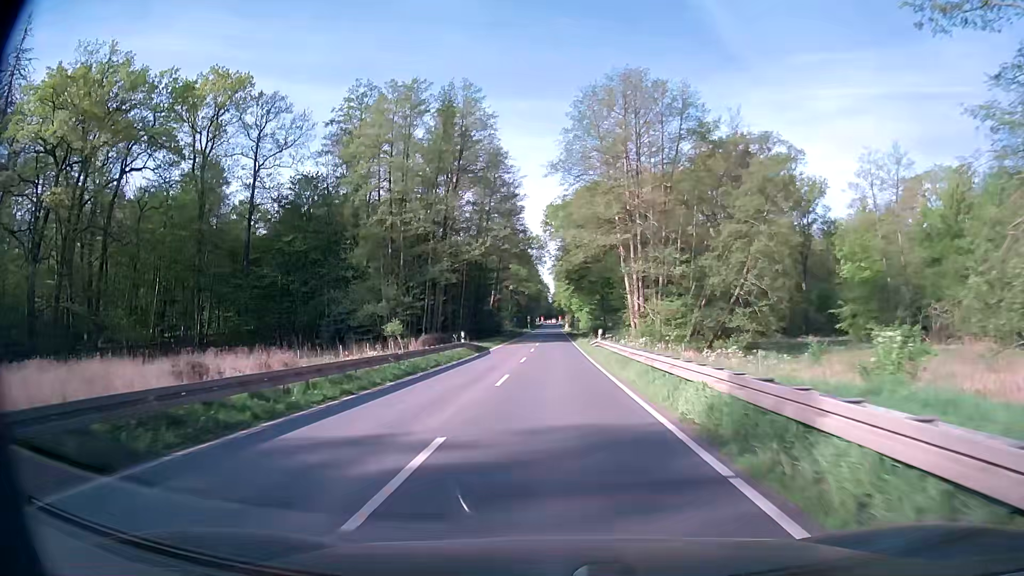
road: secondary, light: Day
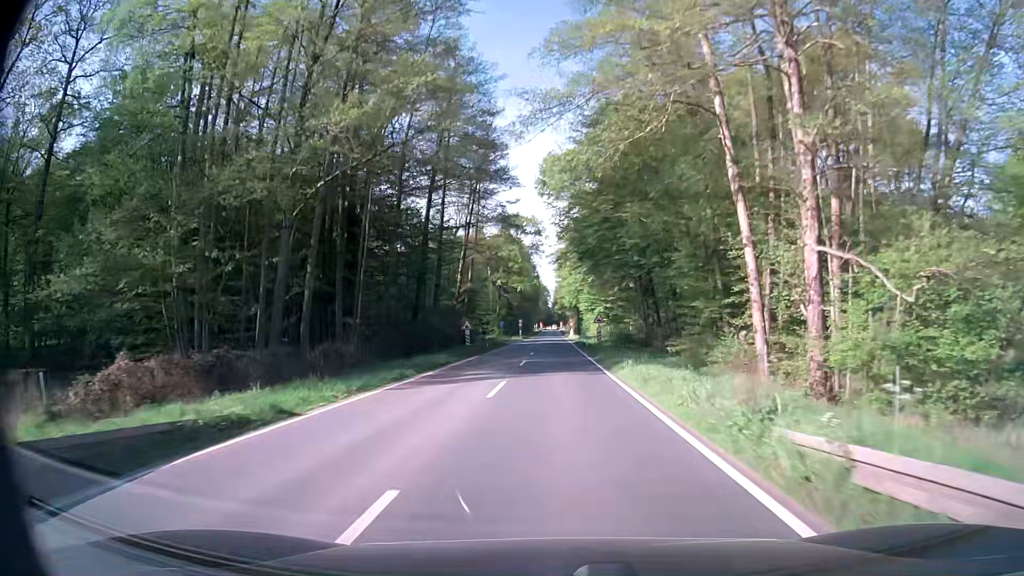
(0.0, +38.8) m; 0°
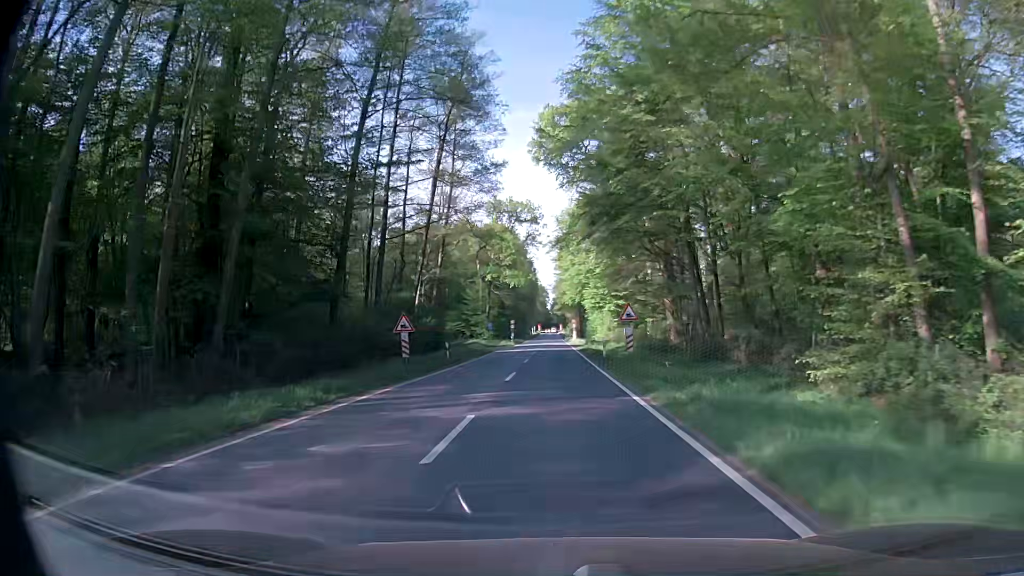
(0.0, +18.9) m; 0°
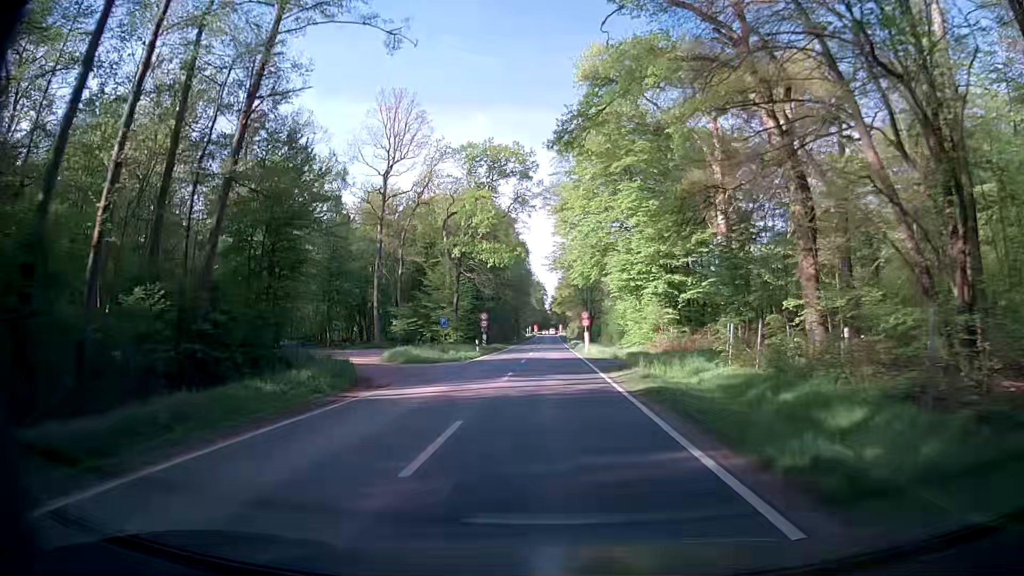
(+0.1, +36.5) m; 0°
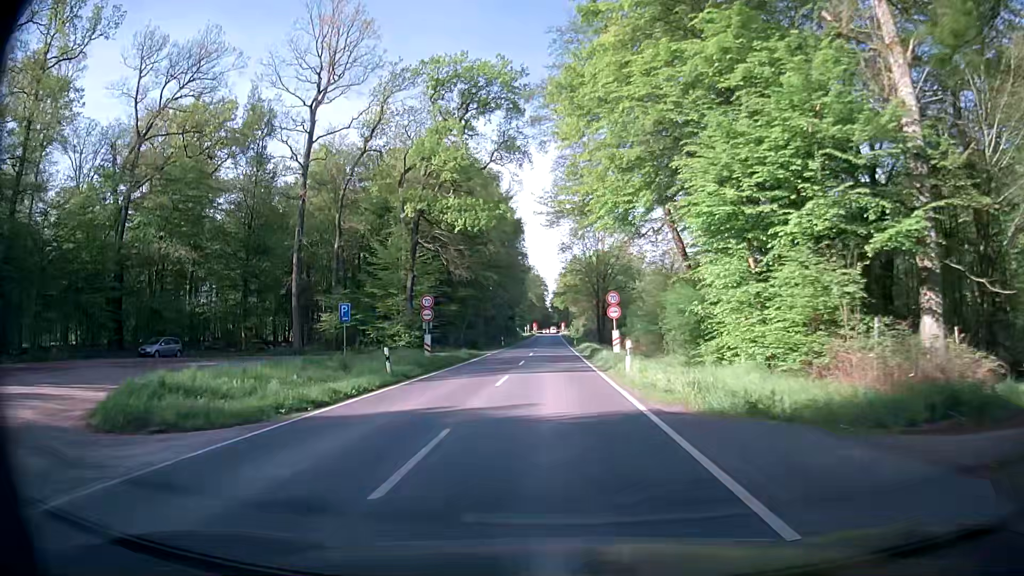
(0.0, +25.8) m; -1°
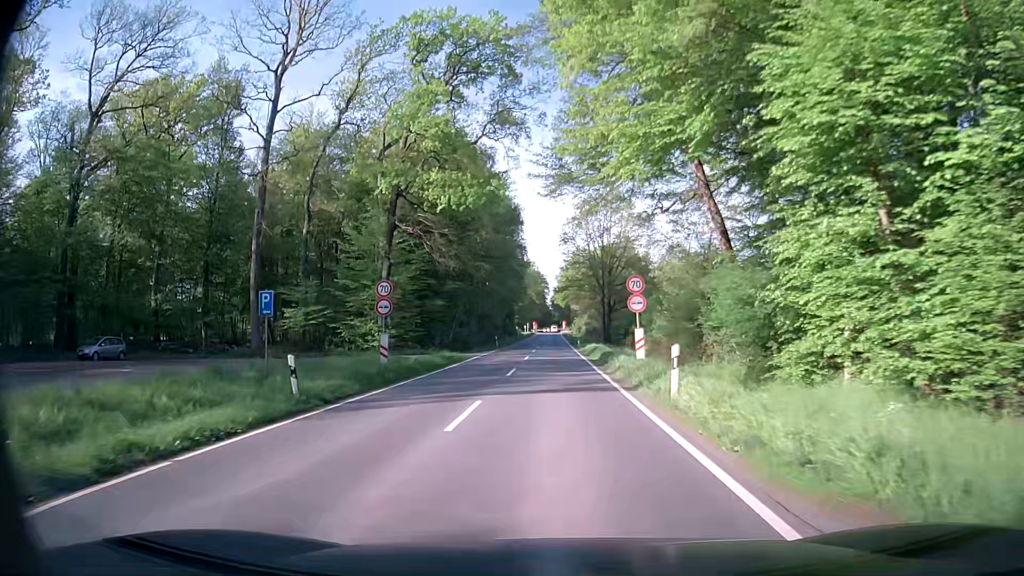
(+0.1, +8.1) m; +1°
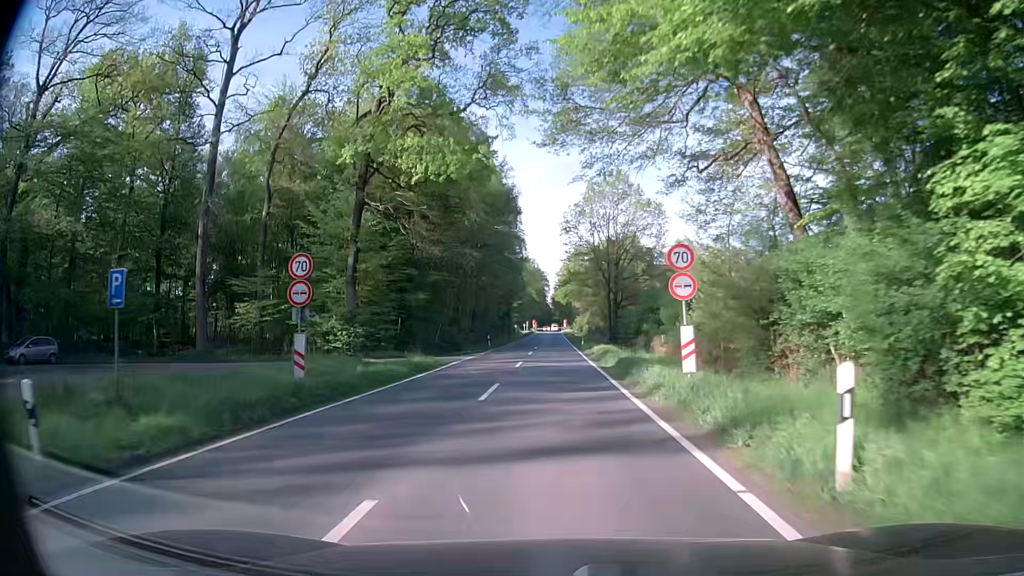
(0.0, +7.8) m; -1°
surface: asphalt
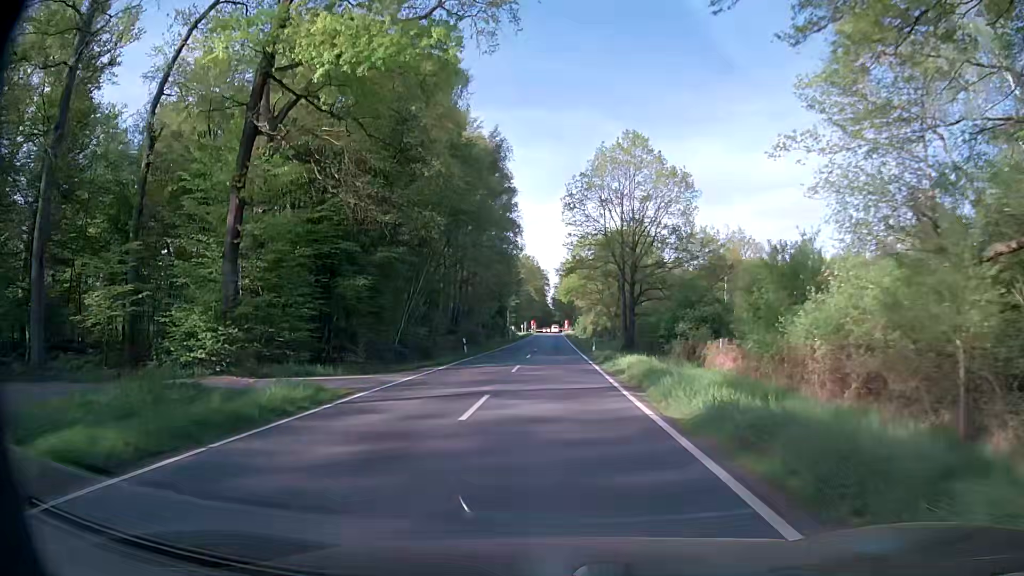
(+0.1, +15.0) m; 0°
(0, +10) (0, +20) (0, +30) (+1, +40) (+1, +50) (+1, +60) (+1, +70) (+1, +80) (+1, +90) (+1, +100) m
